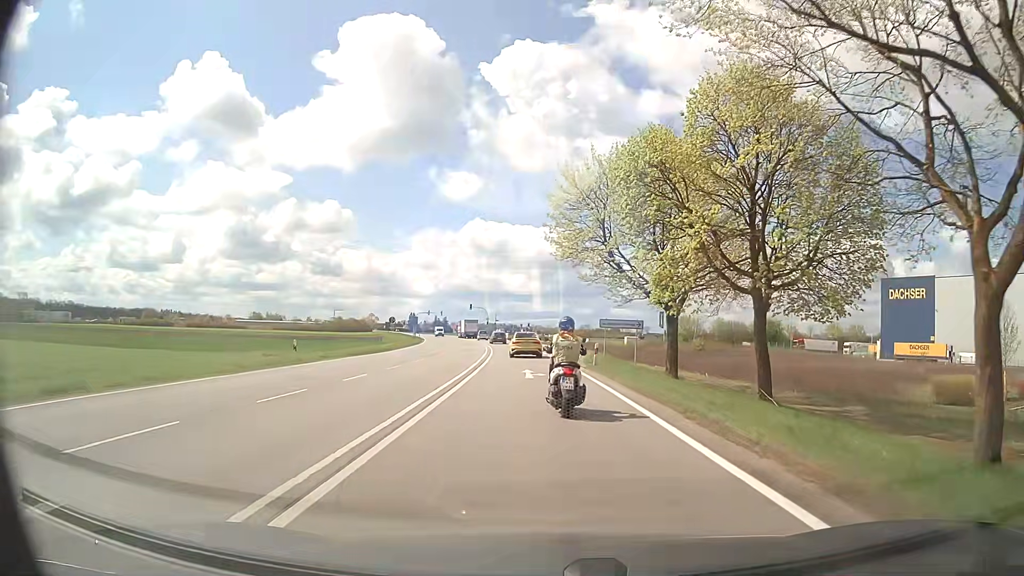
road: secondary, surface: asphalt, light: Day
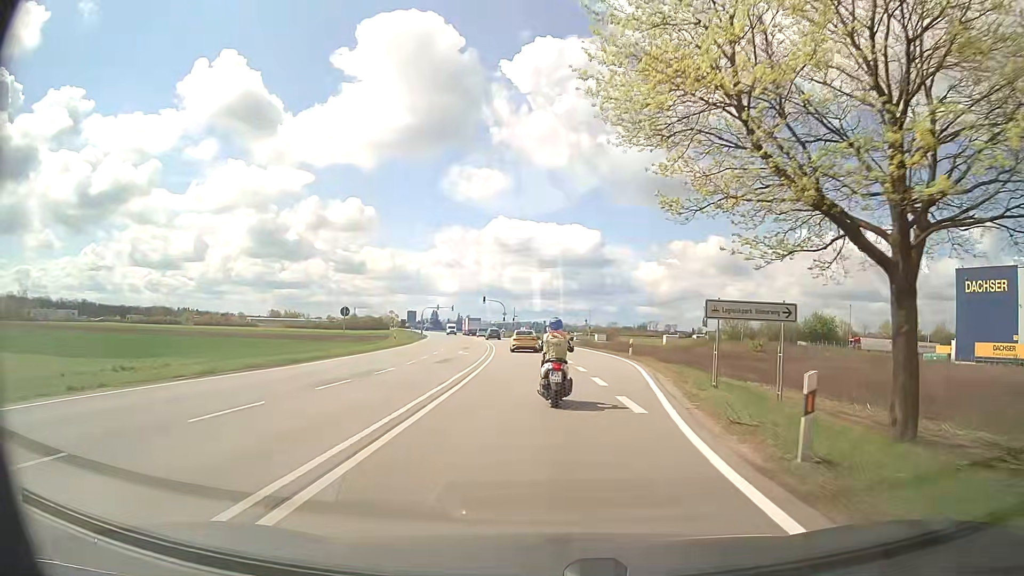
(-0.4, +21.5) m; -2°
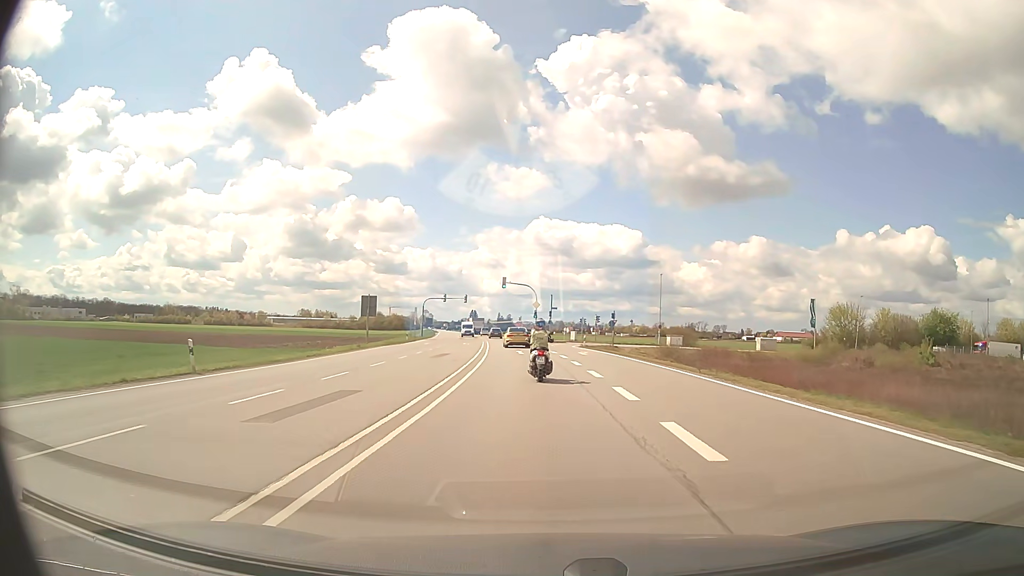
(-1.2, +40.3) m; -4°
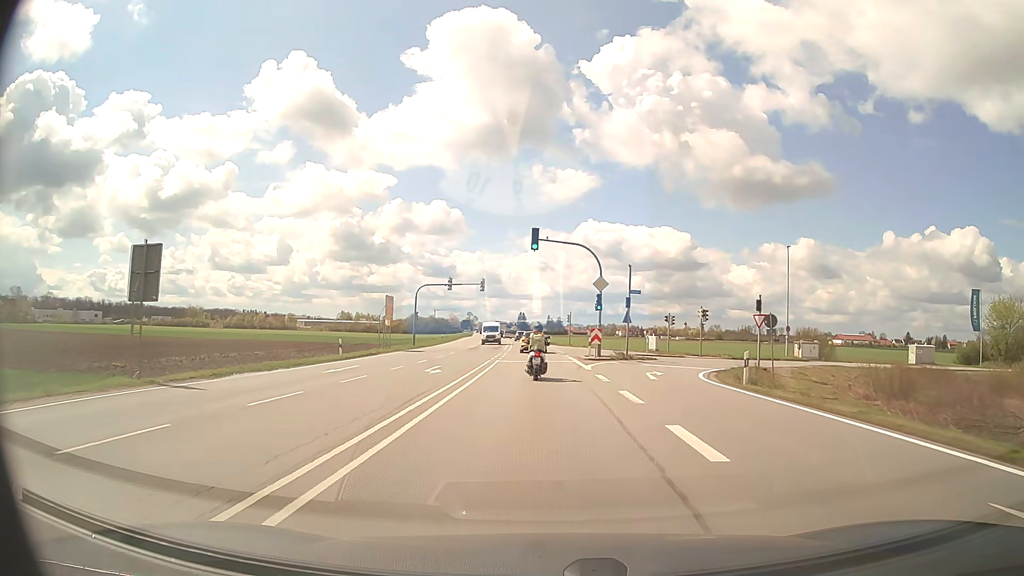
(-1.2, +35.7) m; -4°
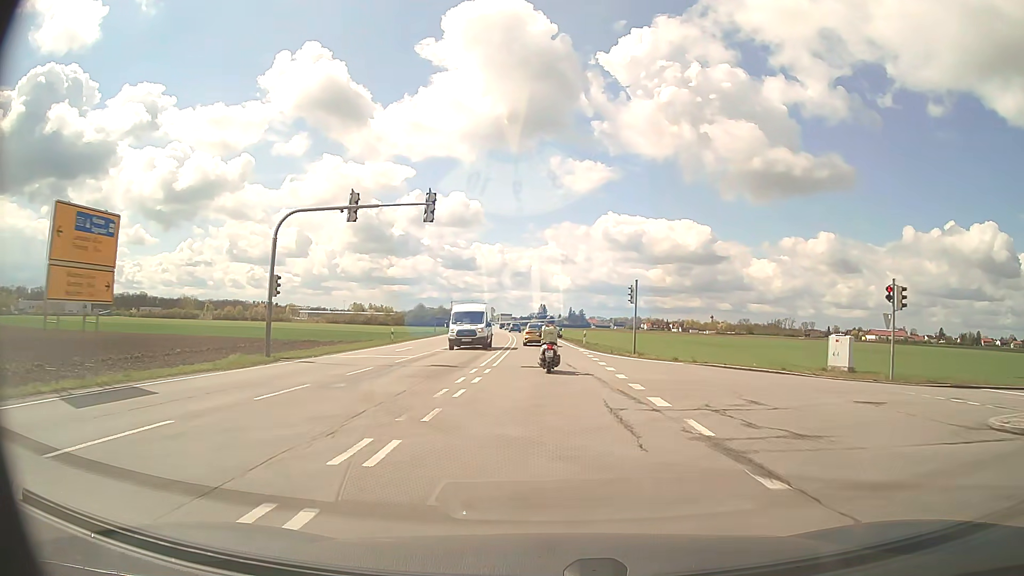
(-0.8, +36.6) m; -2°
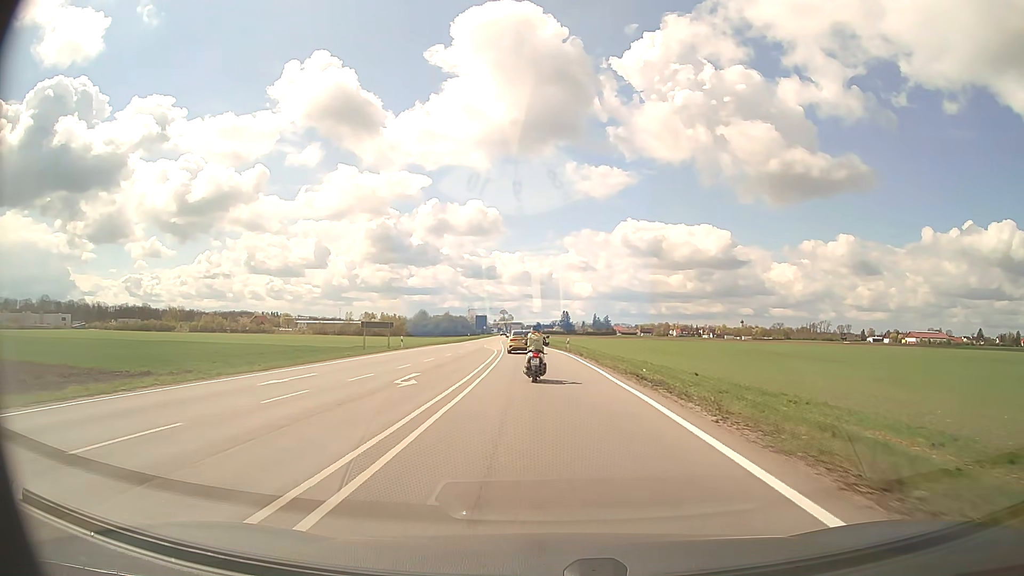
(-0.7, +45.0) m; -2°
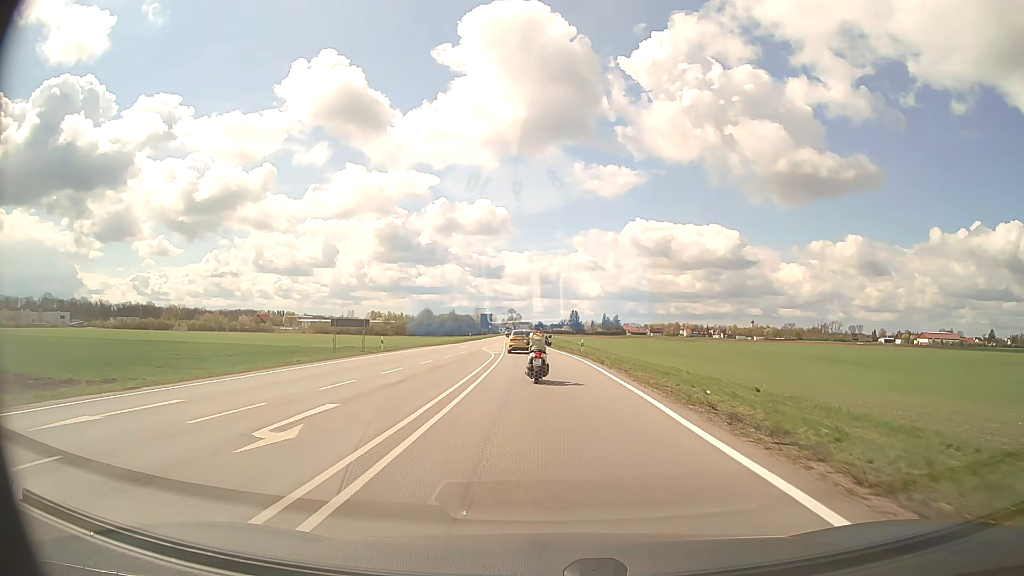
(0.0, +9.1) m; -1°
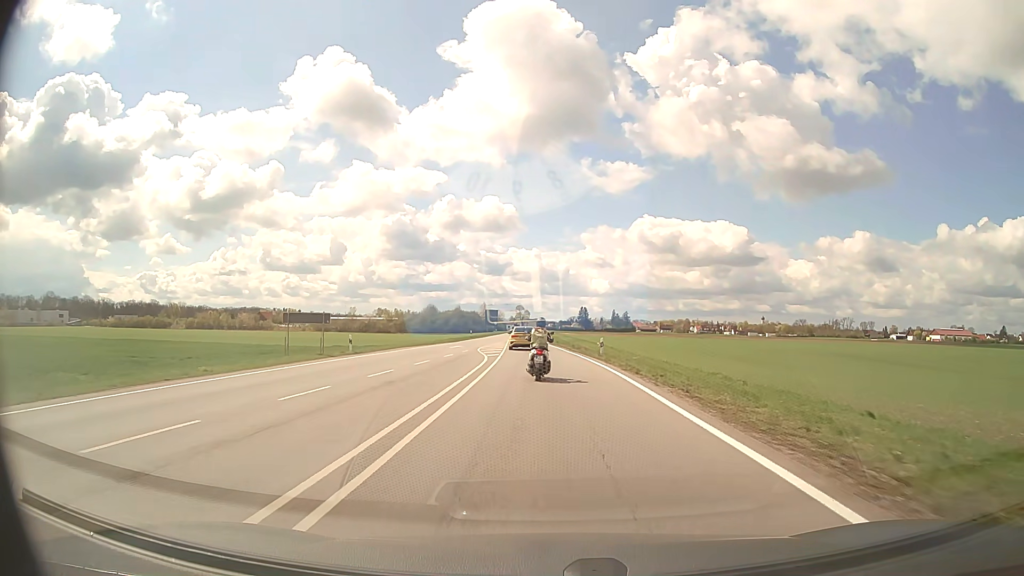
(-0.1, +9.0) m; -1°
(0, +10) (0, +20) (-1, +30) (-1, +40) (-1, +50) (-2, +60) (-2, +70) (-2, +80) (-3, +90) (-3, +100) m
